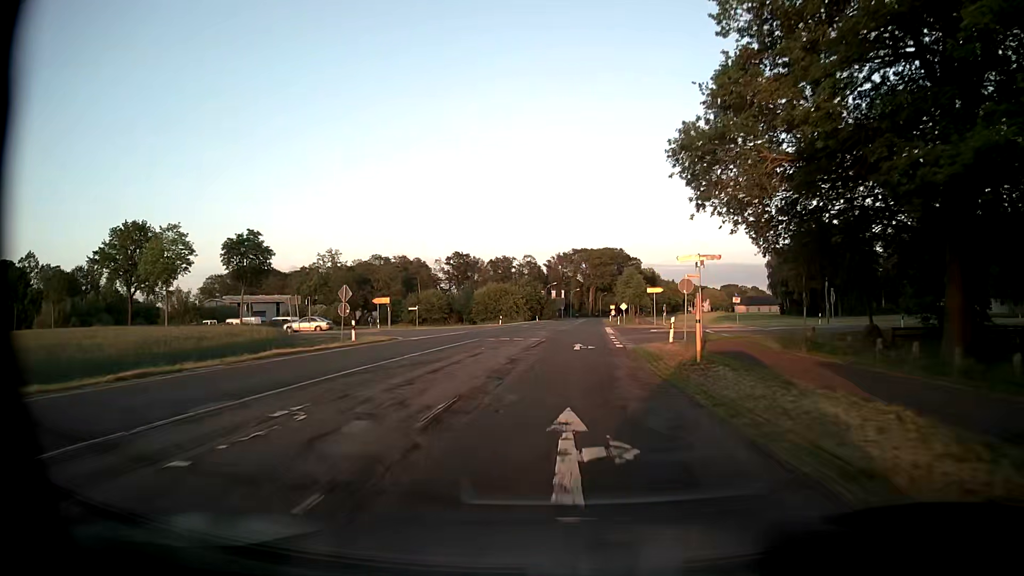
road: secondary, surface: asphalt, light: Day
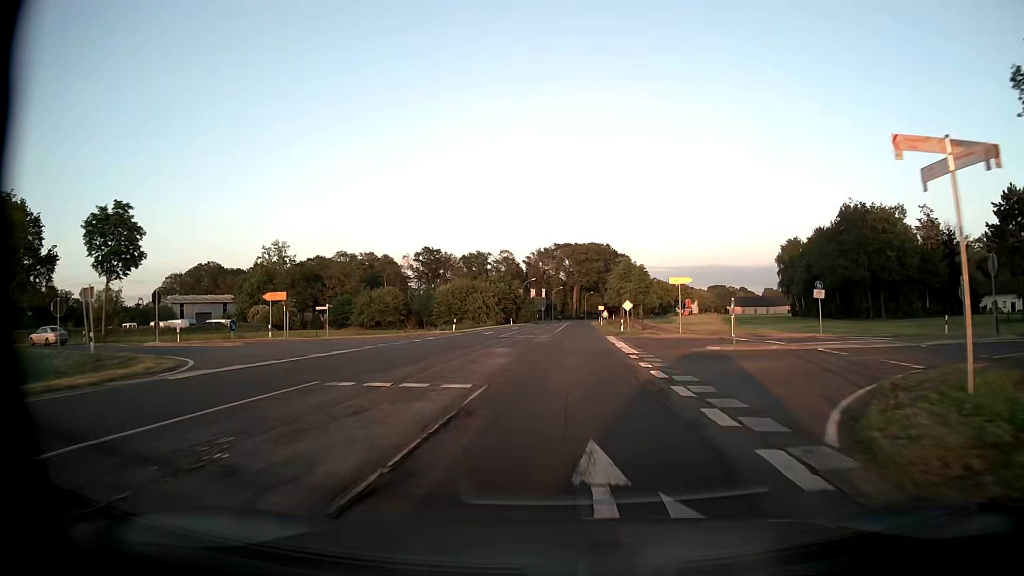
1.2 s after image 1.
(+0.2, +22.2) m; +1°
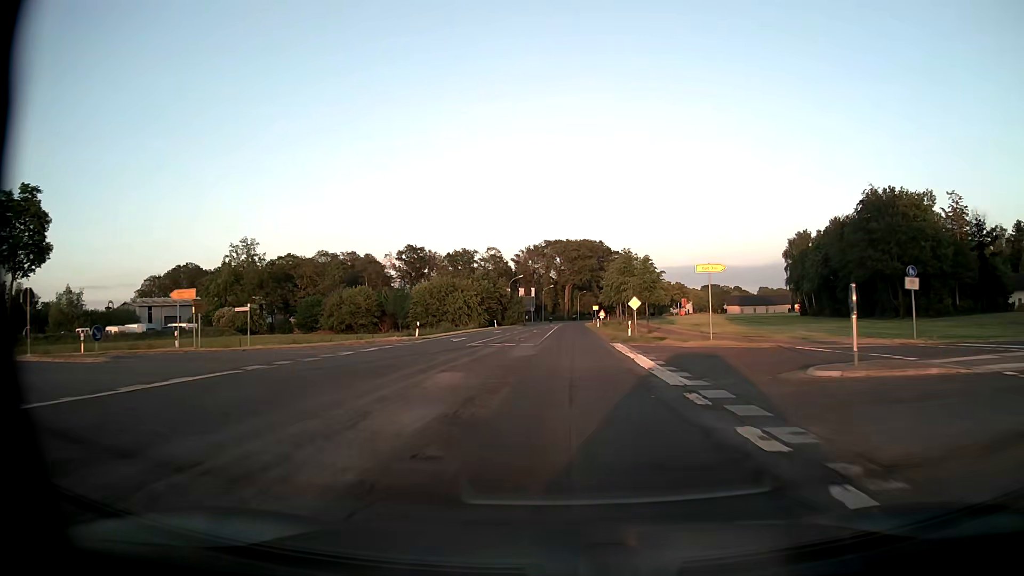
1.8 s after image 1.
(+0.1, +11.1) m; +1°
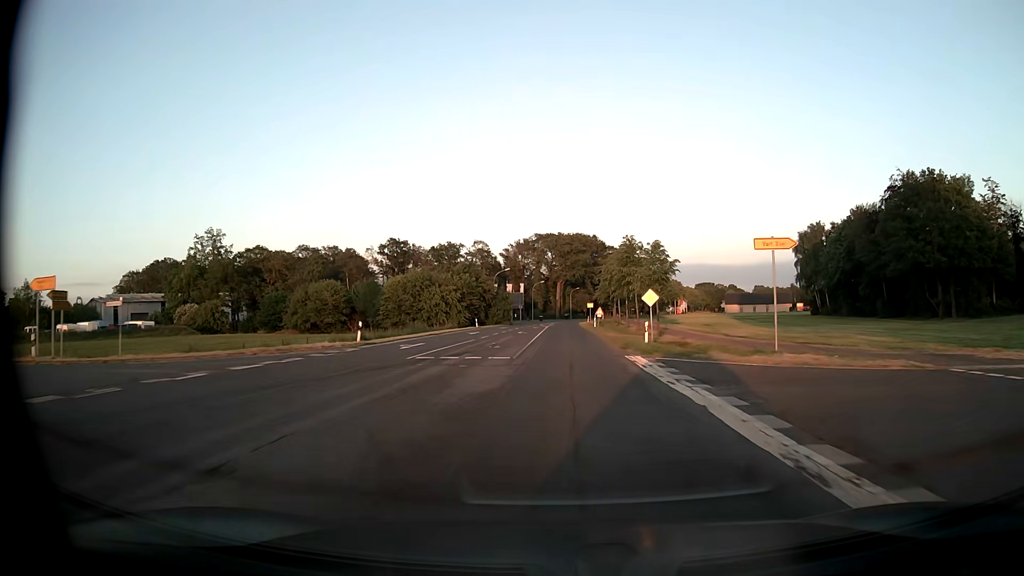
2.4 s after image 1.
(+0.1, +11.1) m; +1°
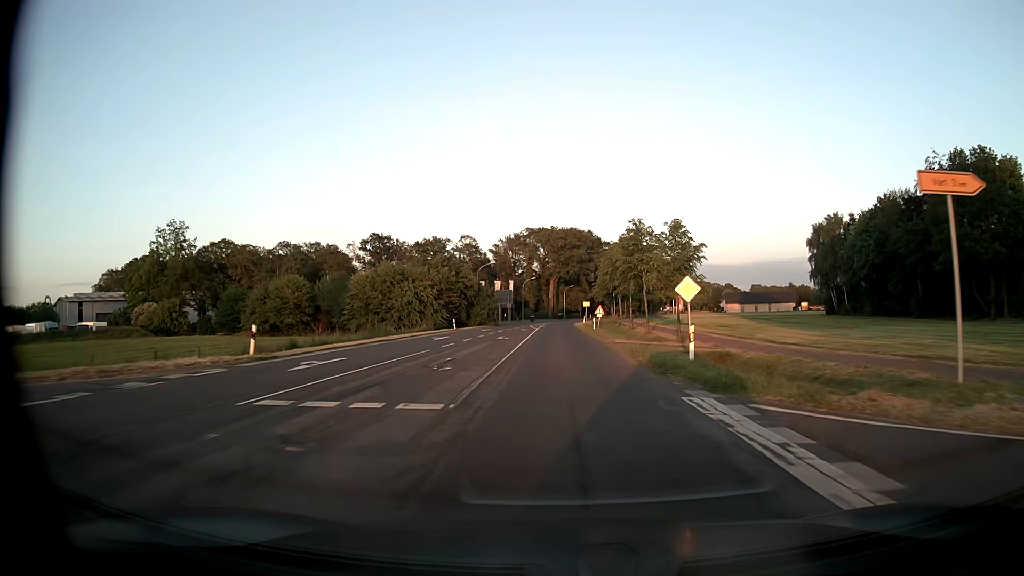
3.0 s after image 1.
(+0.1, +11.1) m; +1°
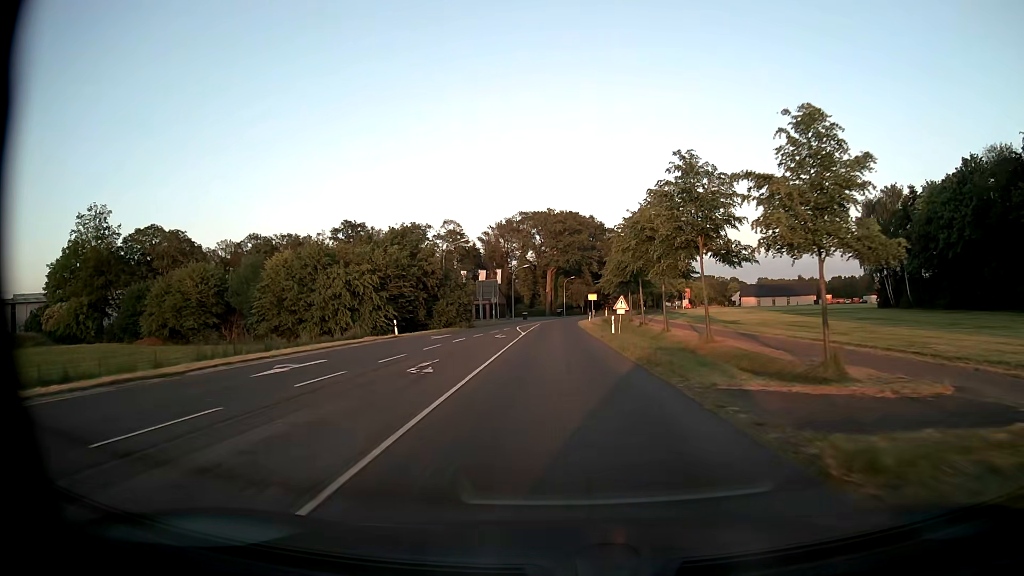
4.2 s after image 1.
(+0.1, +21.7) m; 0°
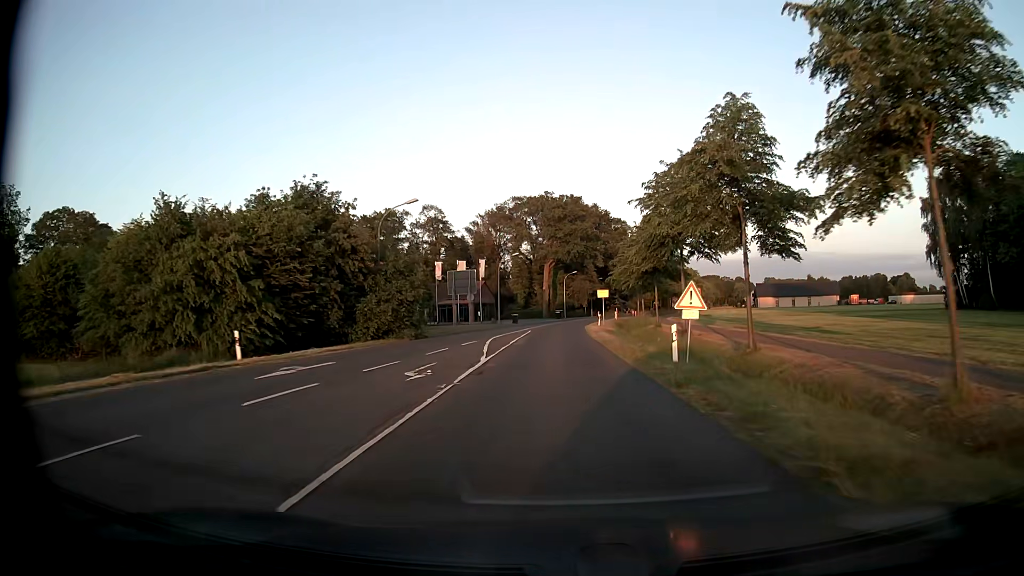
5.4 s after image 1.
(-0.1, +20.1) m; -1°
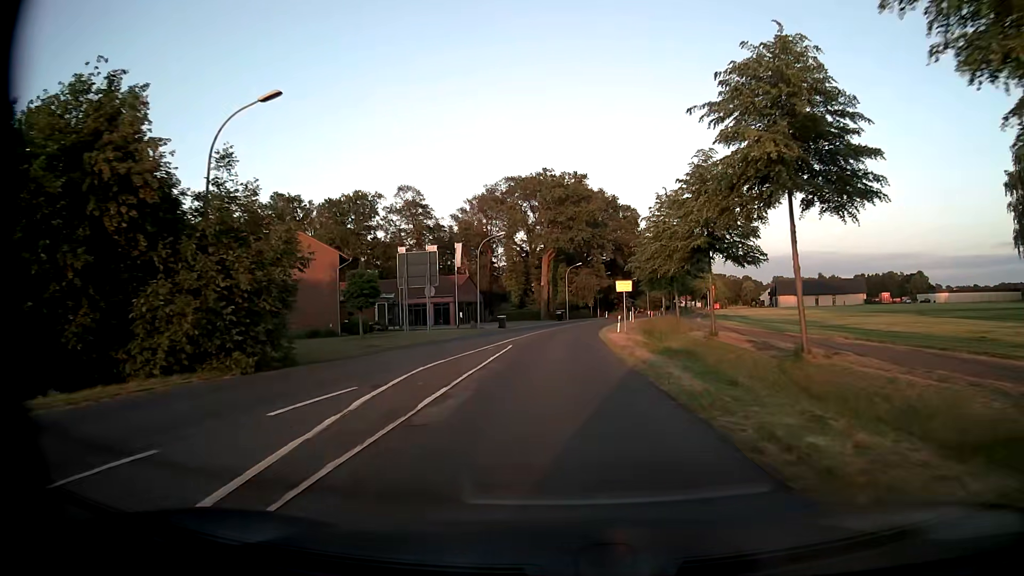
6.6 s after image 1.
(+0.1, +18.5) m; 0°
(0, +10) (0, +20) (0, +30) (0, +40) (+1, +50) (+2, +60) (+4, +70) (+5, +80) (+7, +89) (+10, +99) m
